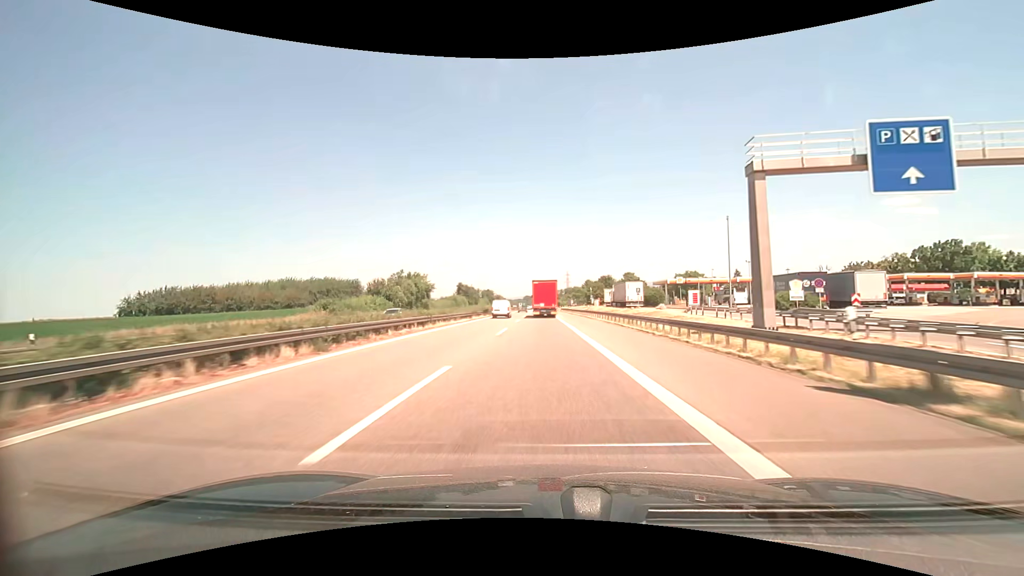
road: motorway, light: Day
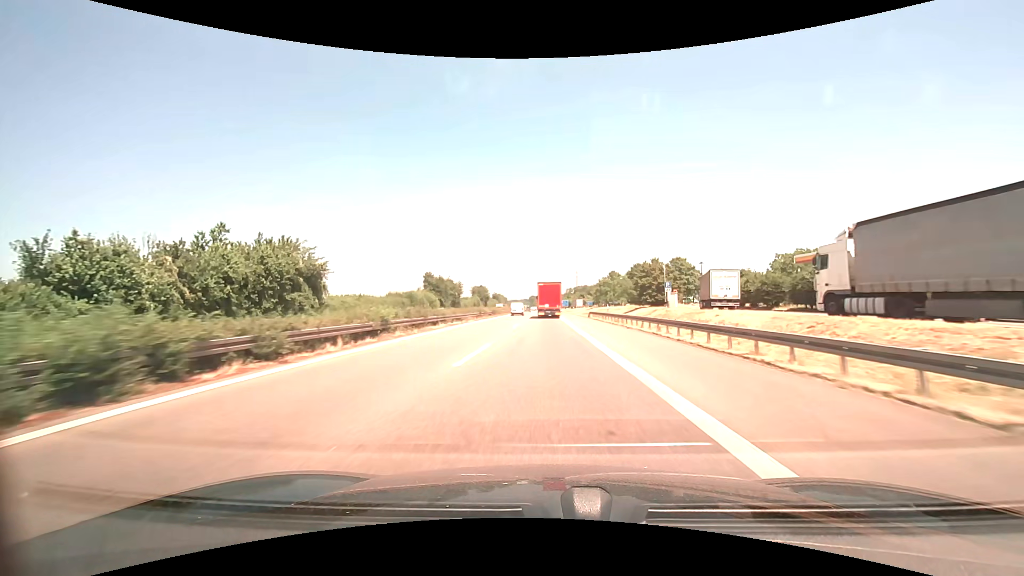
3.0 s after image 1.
(-0.5, +65.1) m; -1°
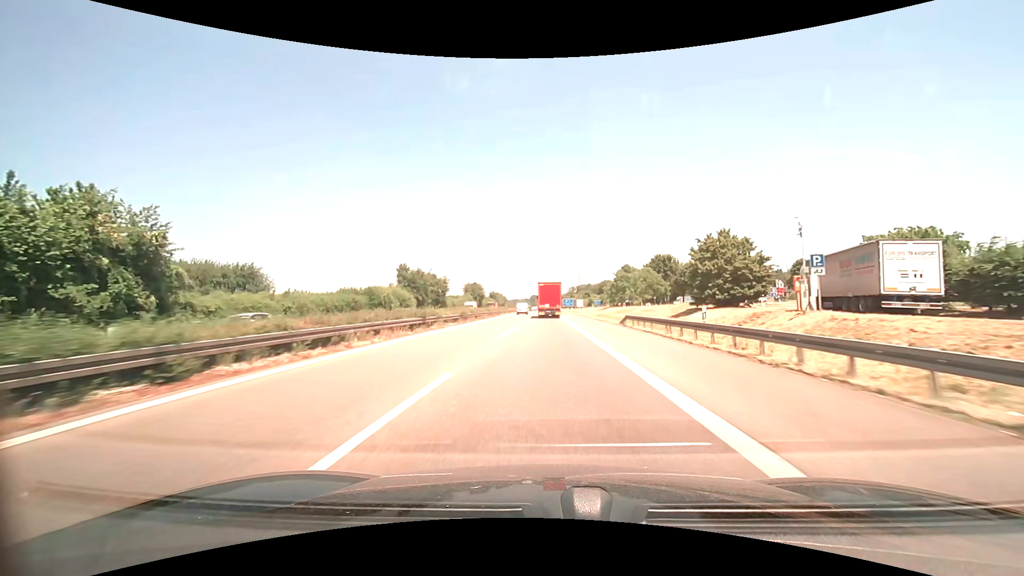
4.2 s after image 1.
(0.0, +26.1) m; 0°
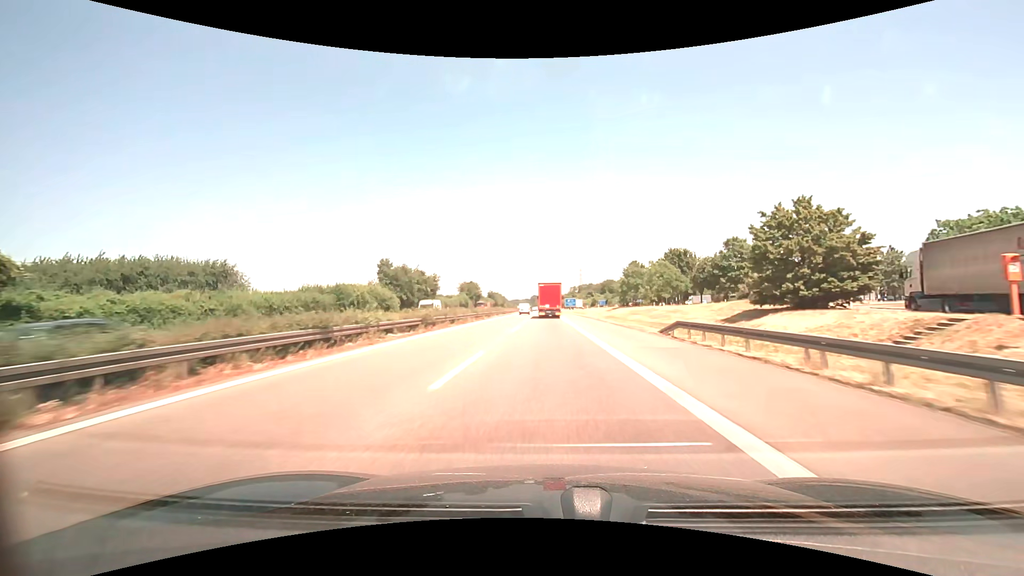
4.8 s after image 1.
(0.0, +13.0) m; 0°
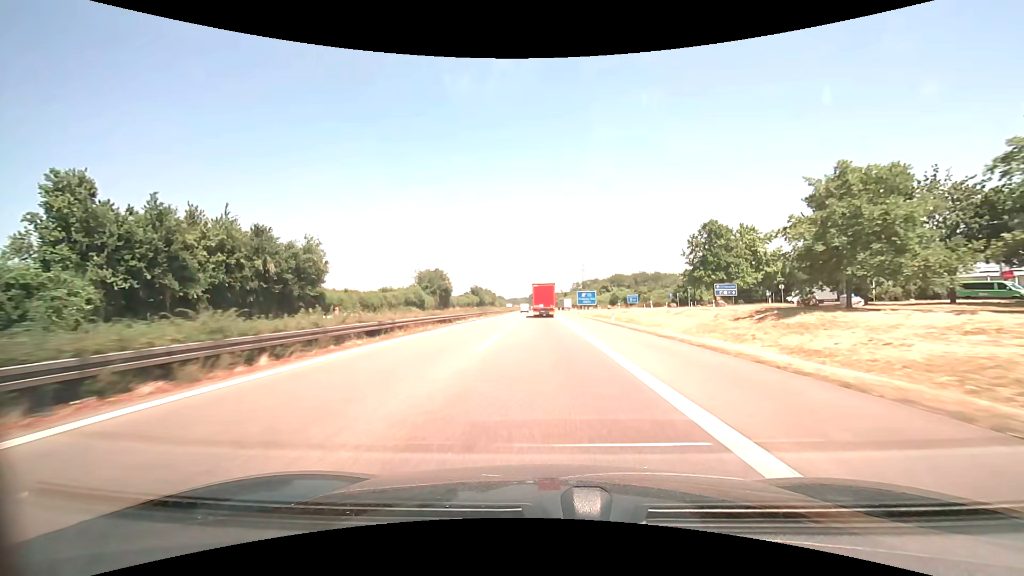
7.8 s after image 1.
(+0.2, +64.9) m; 0°
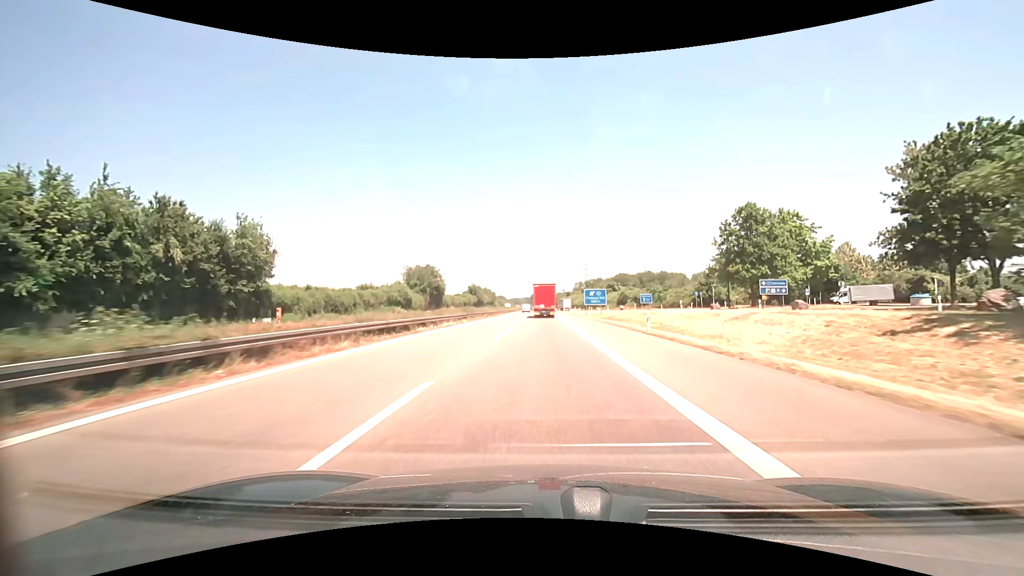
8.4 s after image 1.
(0.0, +13.0) m; 0°
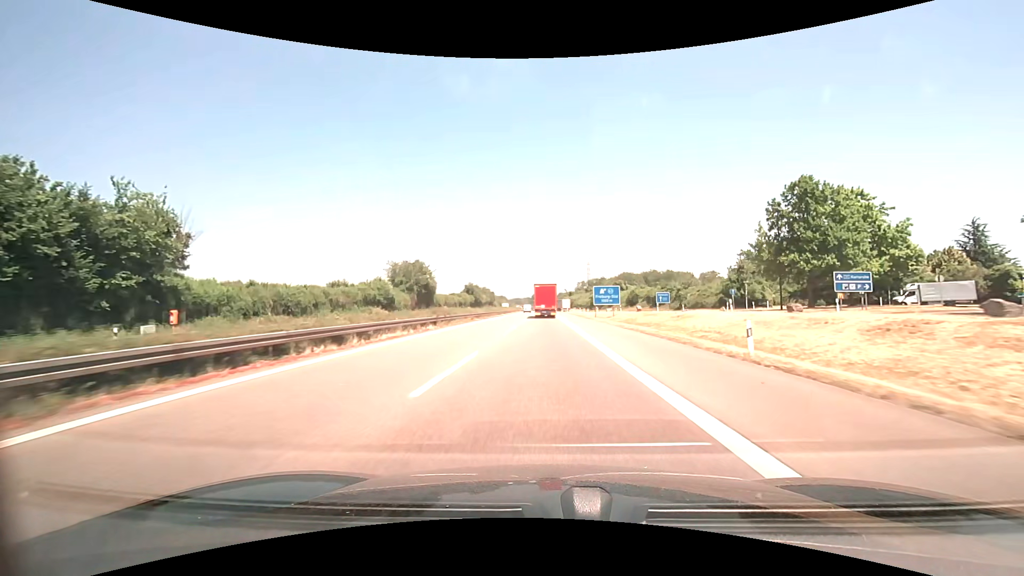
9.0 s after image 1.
(0.0, +13.0) m; 0°
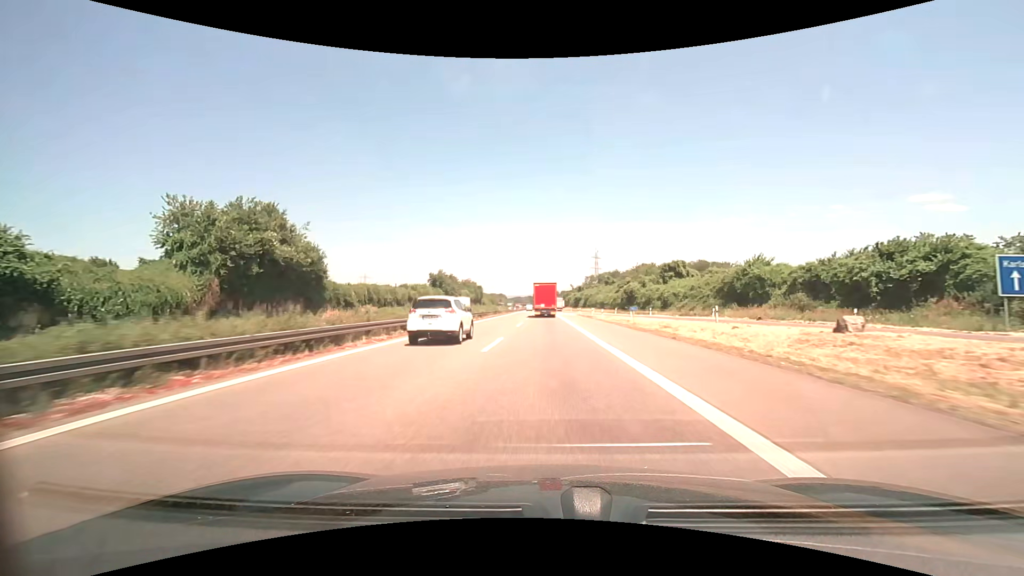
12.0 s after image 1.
(-0.2, +65.1) m; 0°
(0, +10) (0, +20) (0, +30) (0, +40) (0, +50) (0, +60) (0, +70) (0, +80) (0, +90) (0, +100) m
